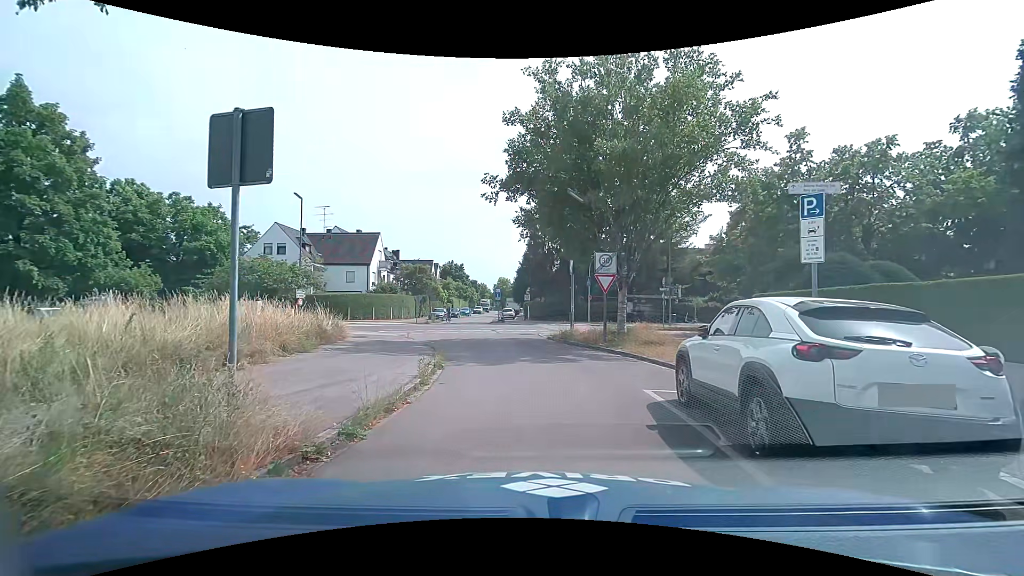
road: residential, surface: asphalt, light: Day
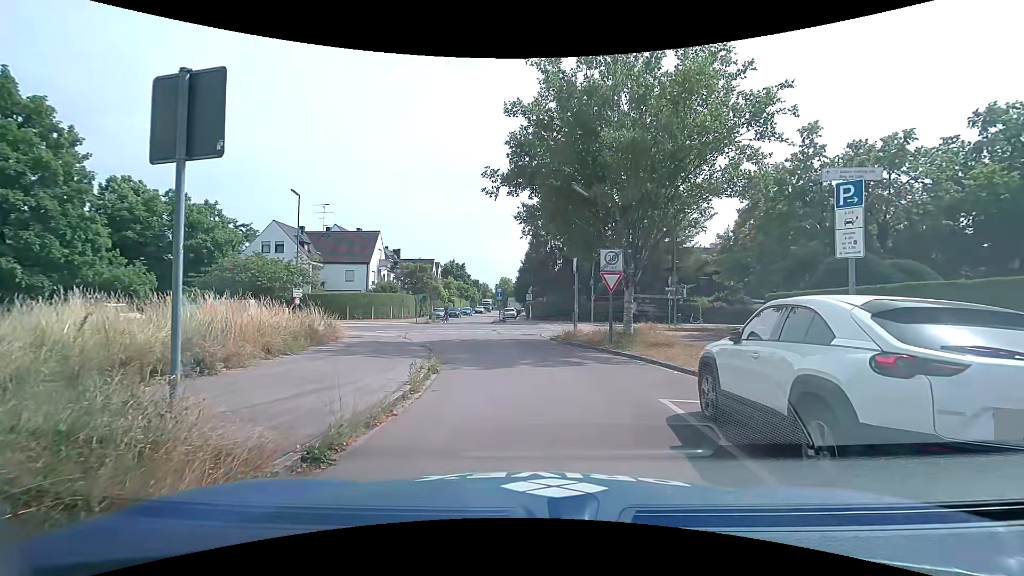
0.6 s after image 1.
(0.0, +0.9) m; 0°
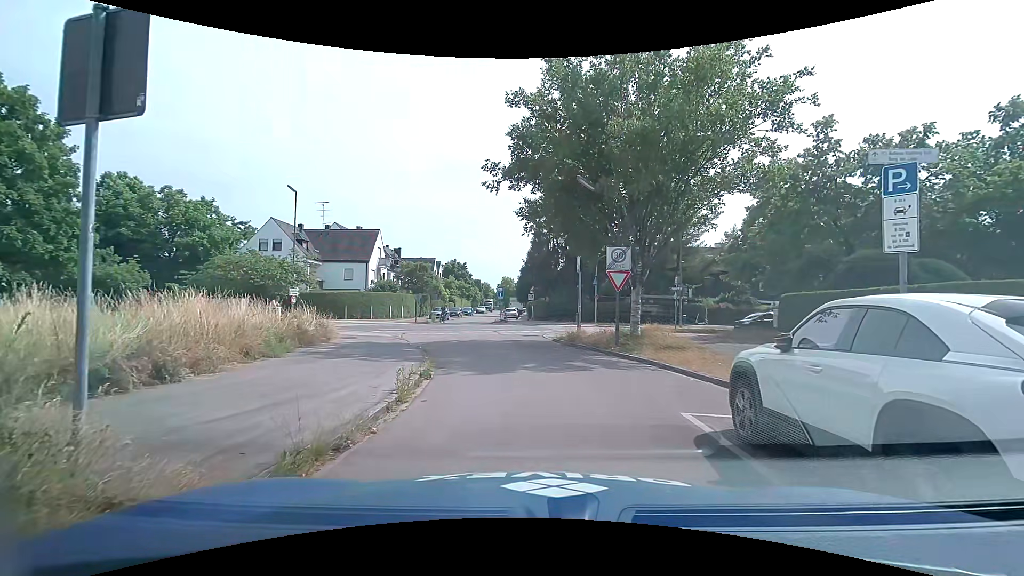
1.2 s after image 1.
(0.0, +1.0) m; +1°
